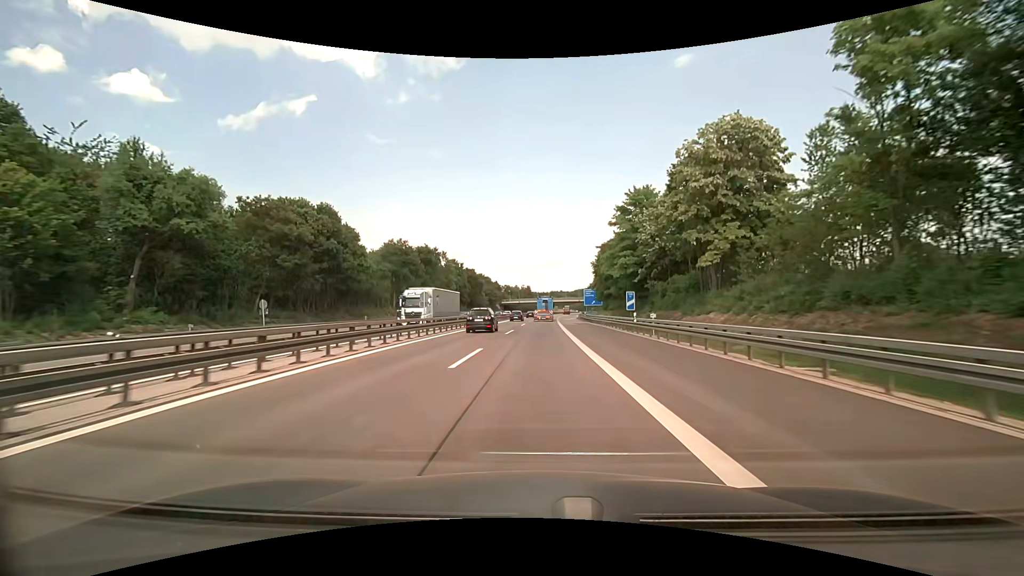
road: motorway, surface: asphalt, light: Day
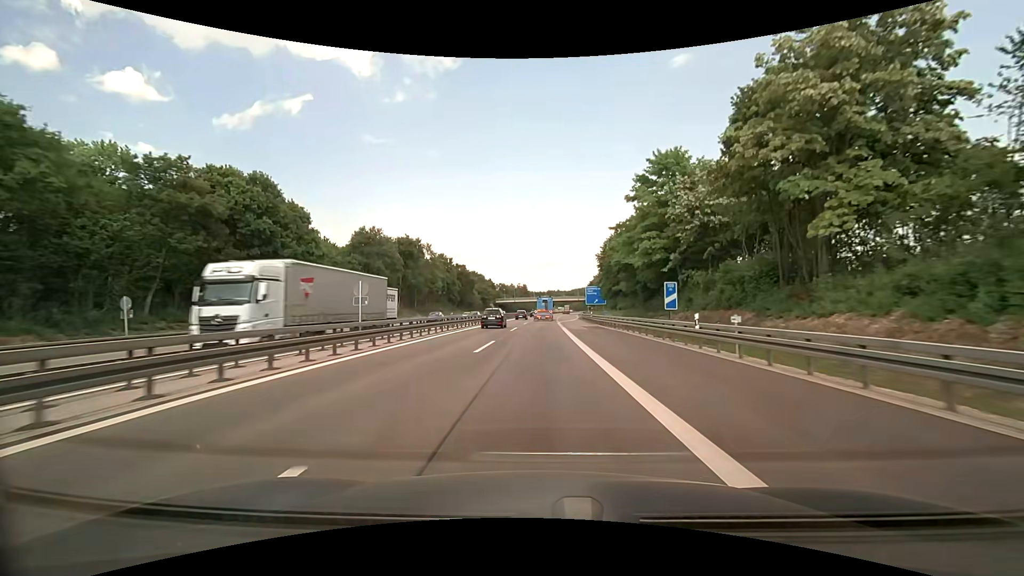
(+0.1, +13.5) m; +1°
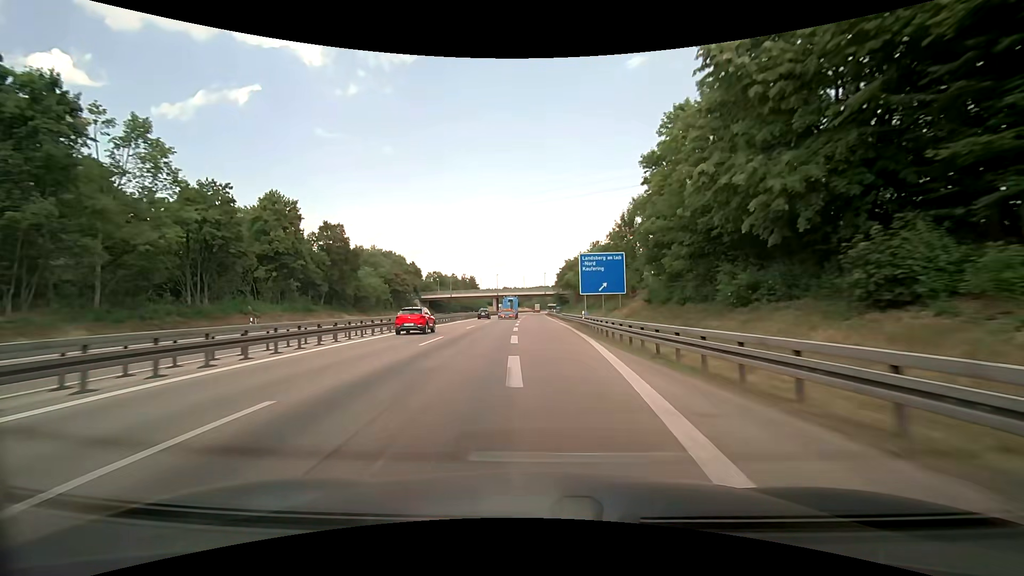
(+2.2, +68.8) m; +5°
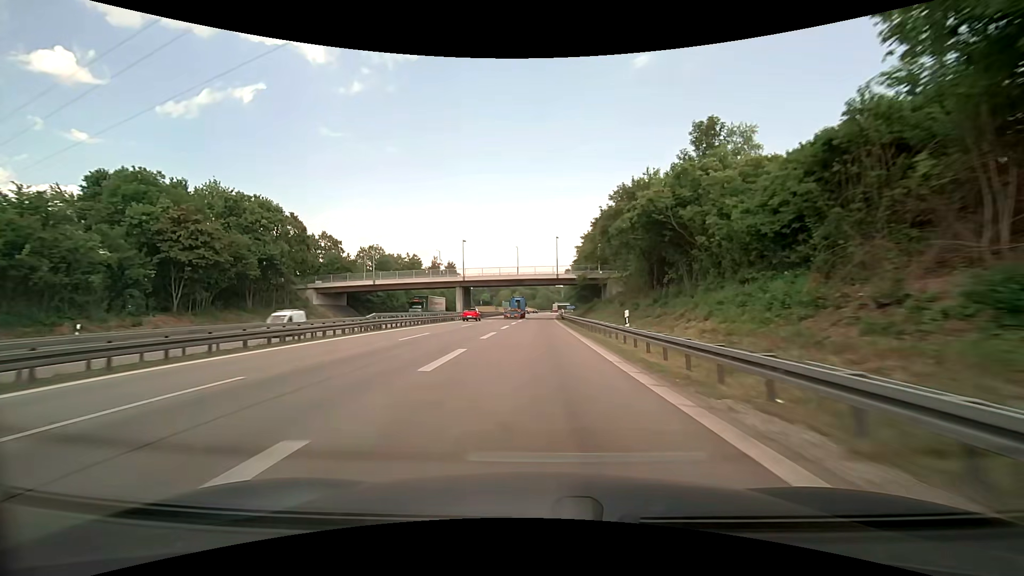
(+0.2, +69.4) m; 0°
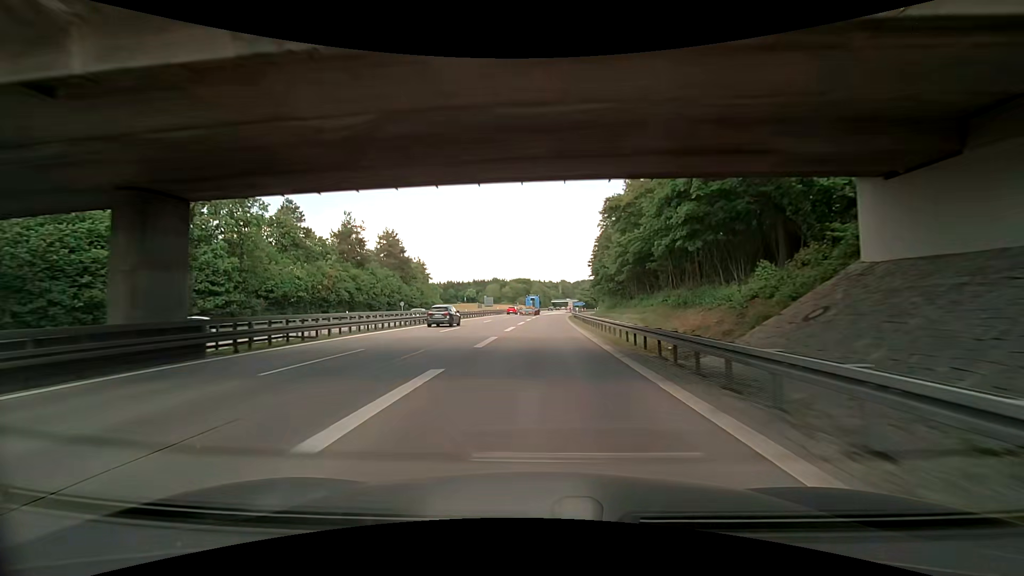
(+0.1, +65.9) m; +1°
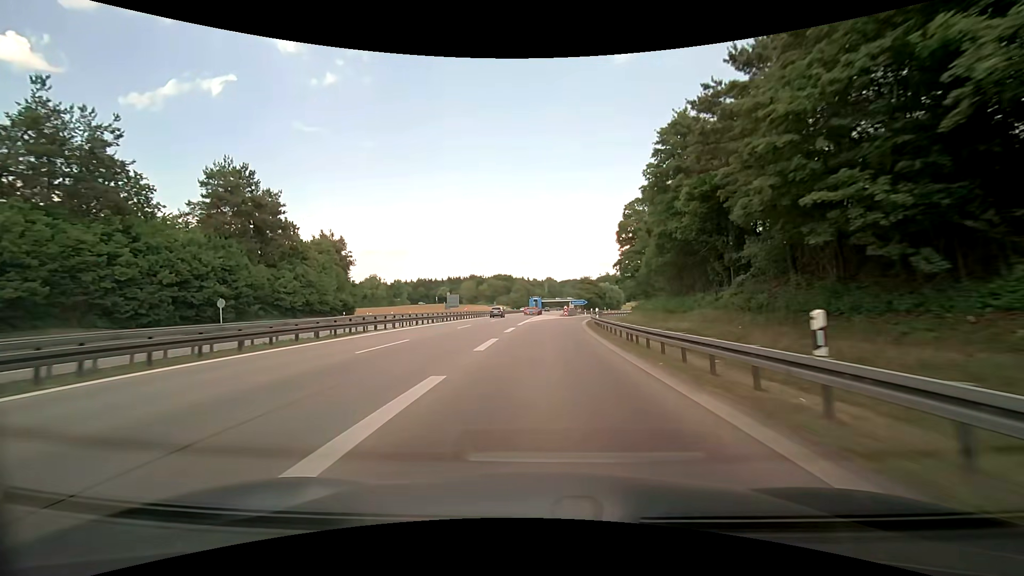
(+0.2, +49.0) m; +2°
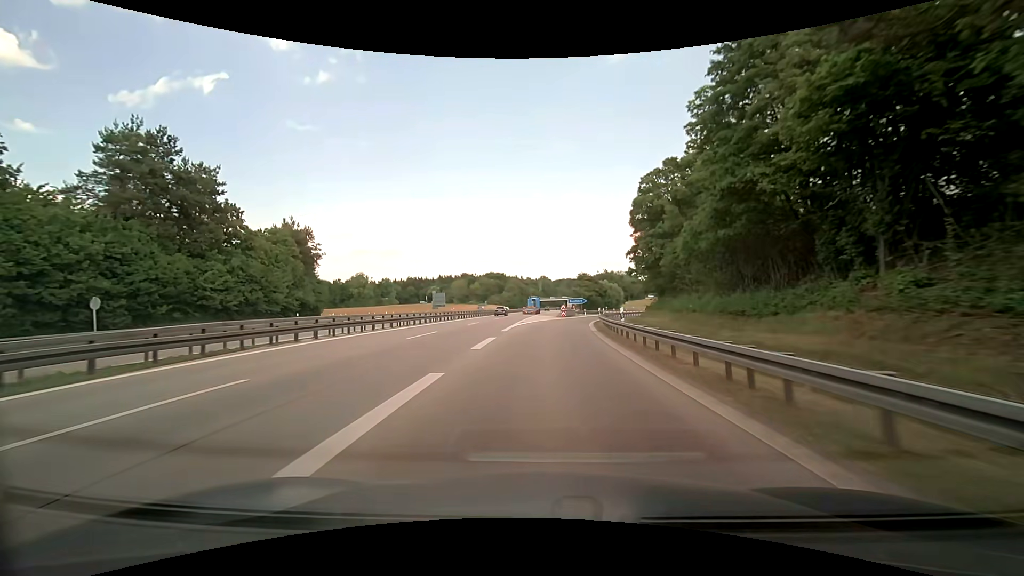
(+0.1, +11.5) m; 0°
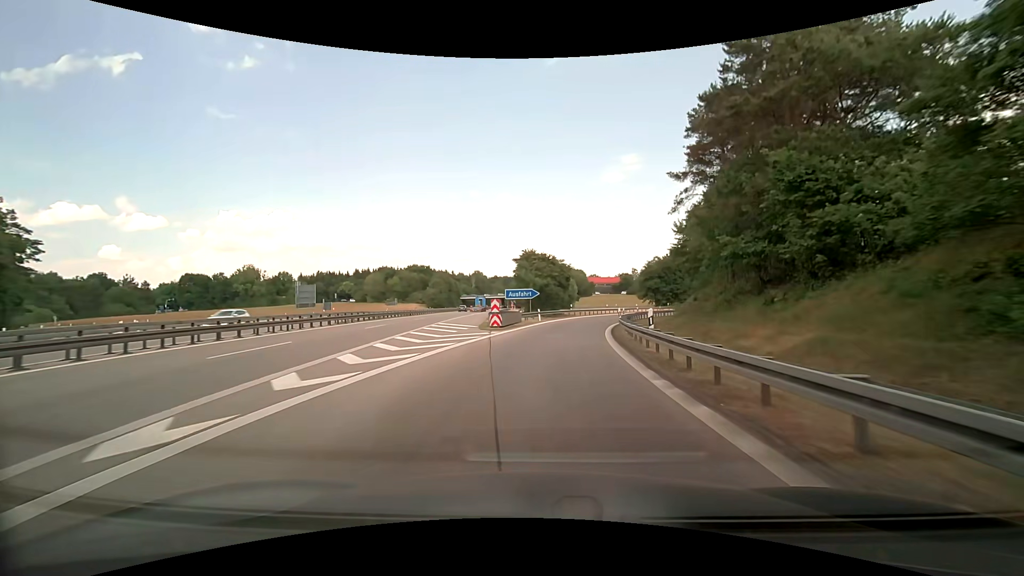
(+2.6, +42.6) m; +7°
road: motorway_link
(0, +10) (+1, +20) (+2, +30) (+4, +40) (+6, +49) (+9, +59) (+13, +68) (+17, +77) (+22, +86) (+28, +94) m
